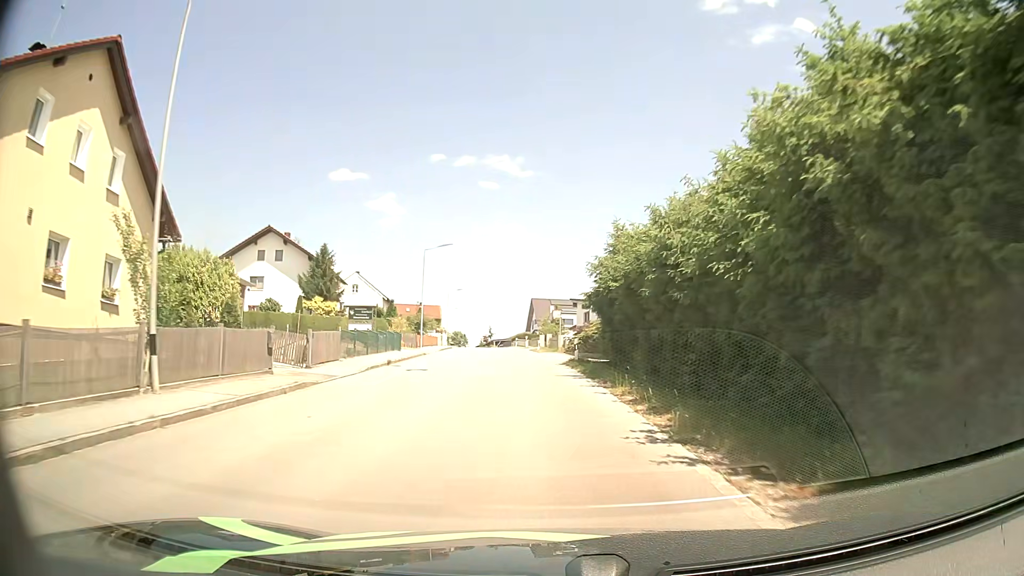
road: tertiary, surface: asphalt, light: Day
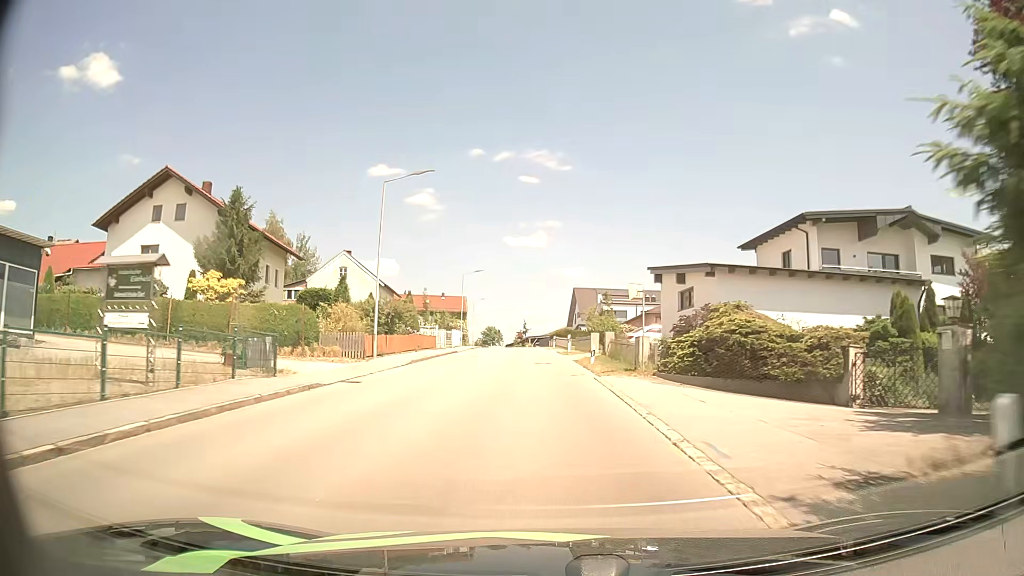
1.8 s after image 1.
(-0.6, +23.5) m; -3°
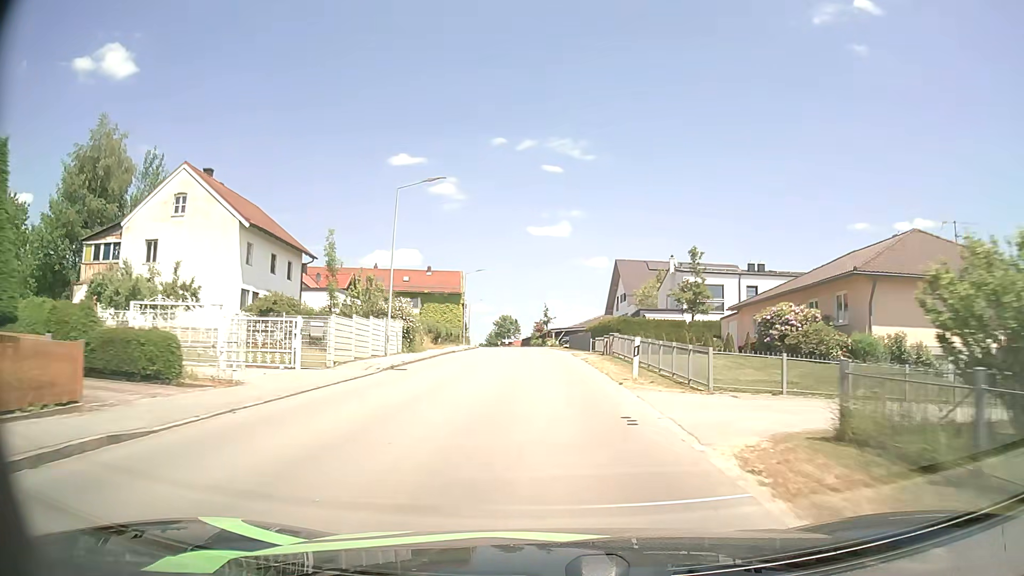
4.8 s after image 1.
(-1.0, +39.7) m; -2°
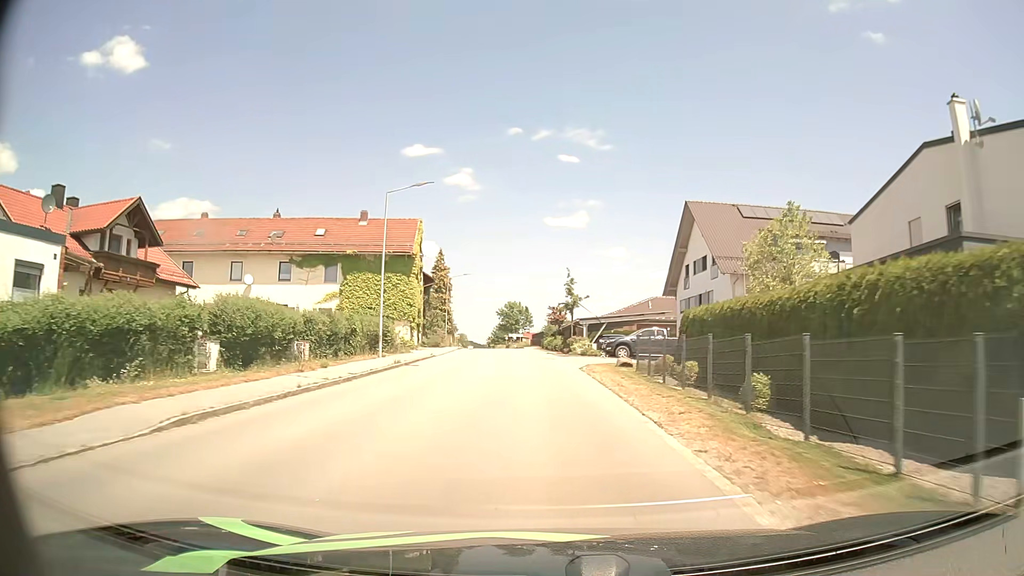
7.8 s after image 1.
(-0.4, +39.8) m; -2°
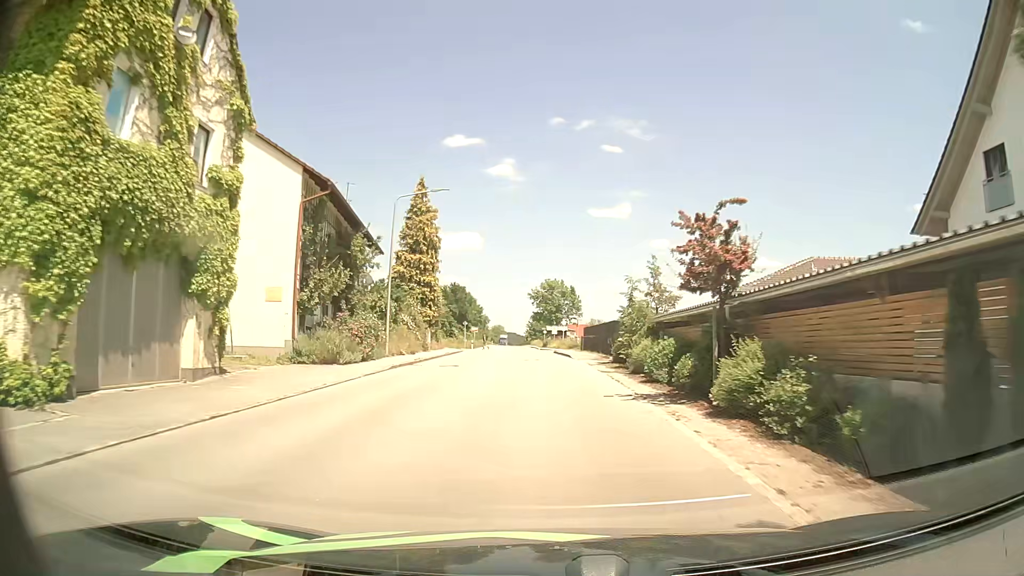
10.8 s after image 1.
(-1.2, +40.0) m; -4°
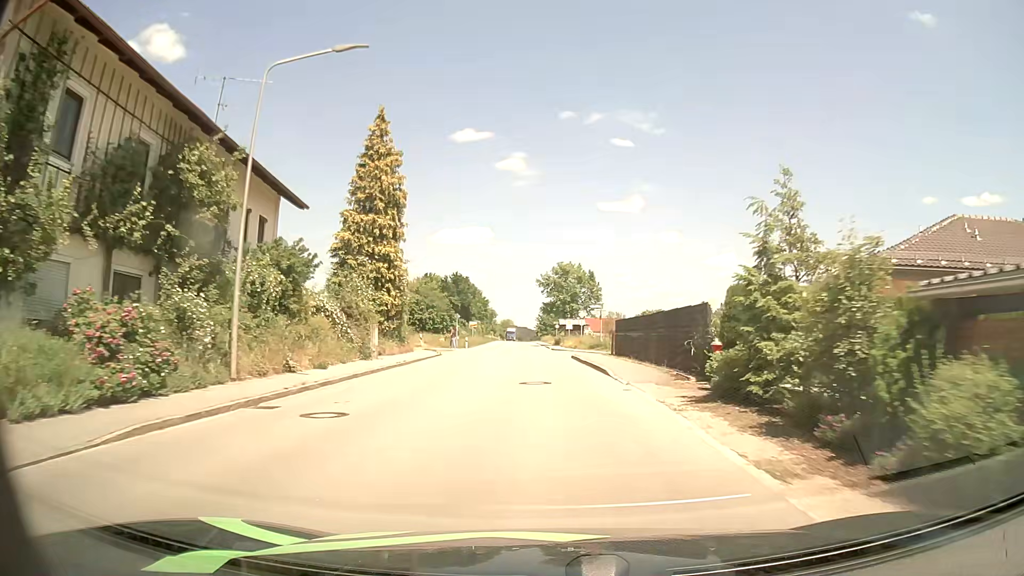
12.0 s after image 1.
(-0.1, +16.0) m; 0°
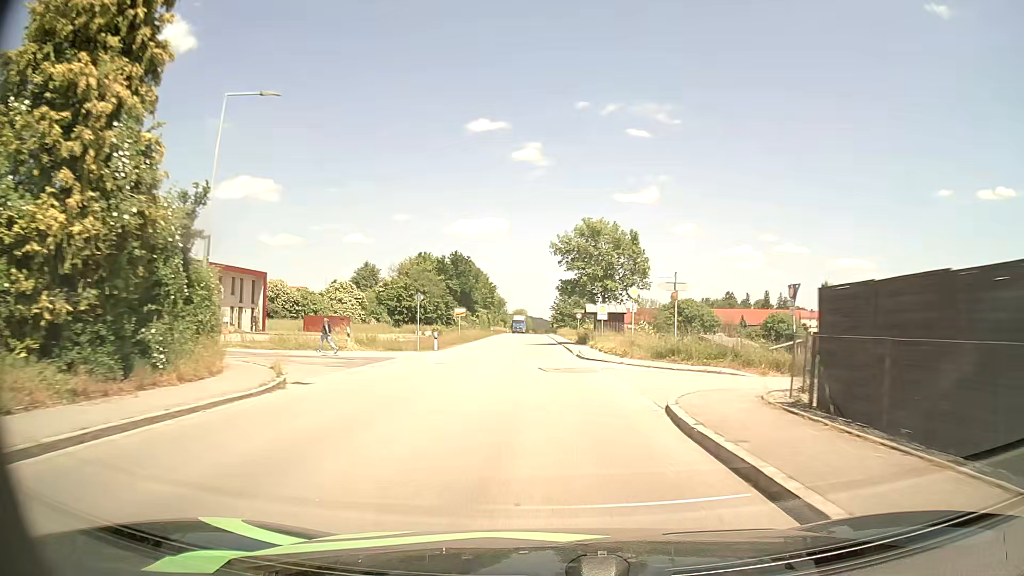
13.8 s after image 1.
(-0.4, +24.8) m; -1°
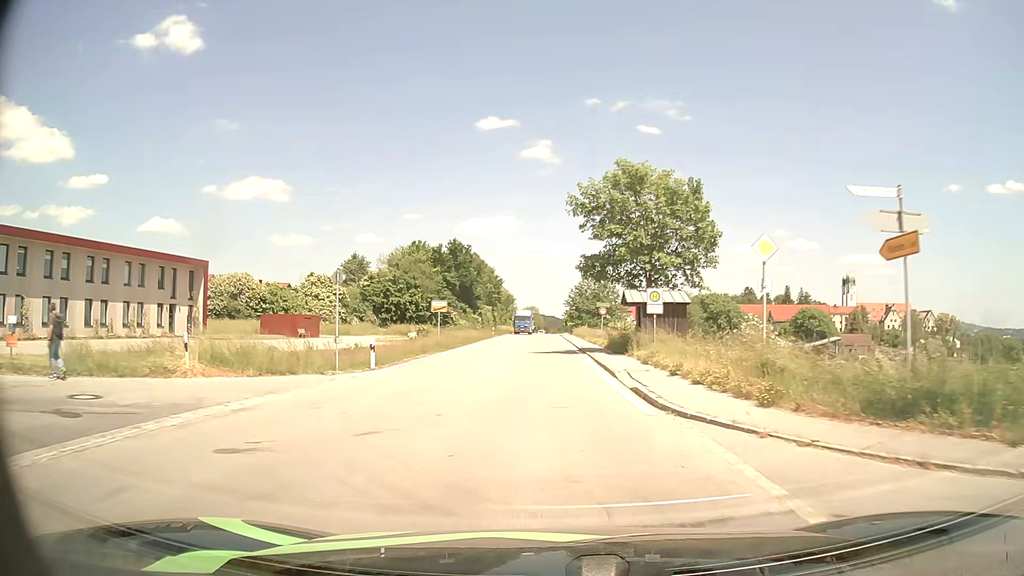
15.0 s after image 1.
(-0.2, +16.6) m; -1°
(0, +10) (0, +20) (0, +30) (0, +40) (-1, +50) (-1, +60) (-1, +70) (-1, +80) (-1, +90) (-1, +100) m
